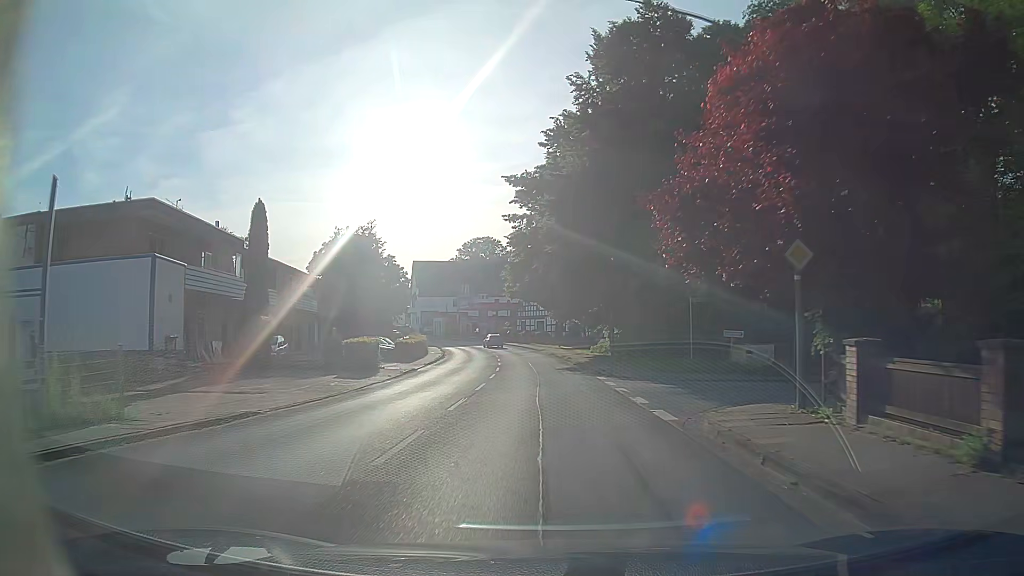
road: secondary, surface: asphalt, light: Day
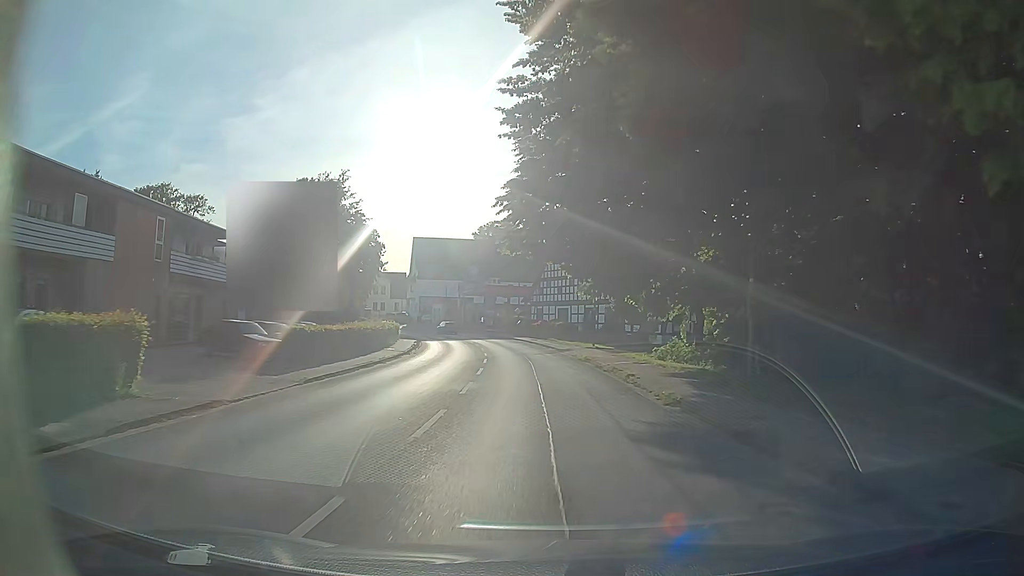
(-0.1, +23.6) m; -1°
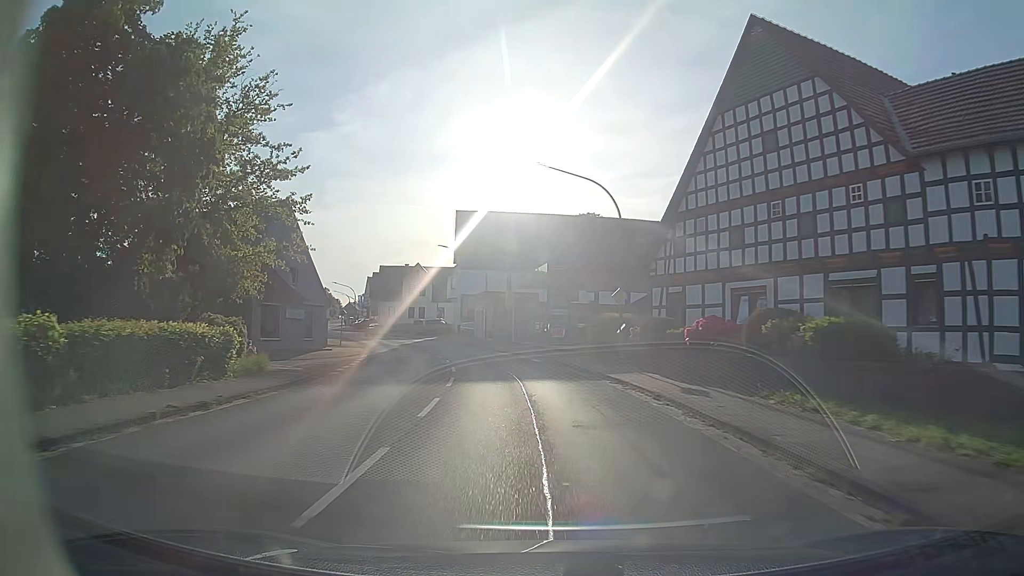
(-1.8, +41.2) m; -7°
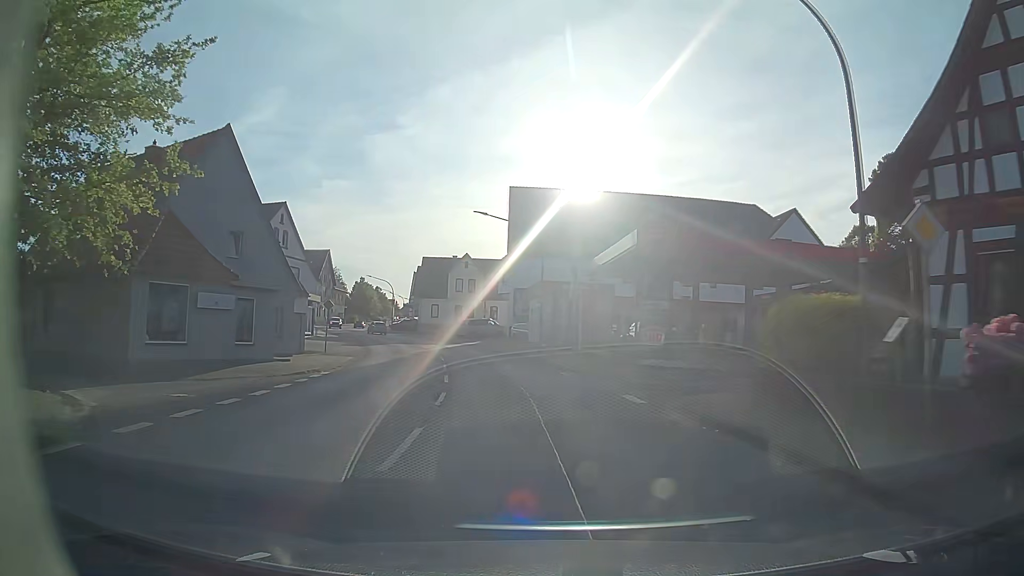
(-0.8, +16.6) m; -5°
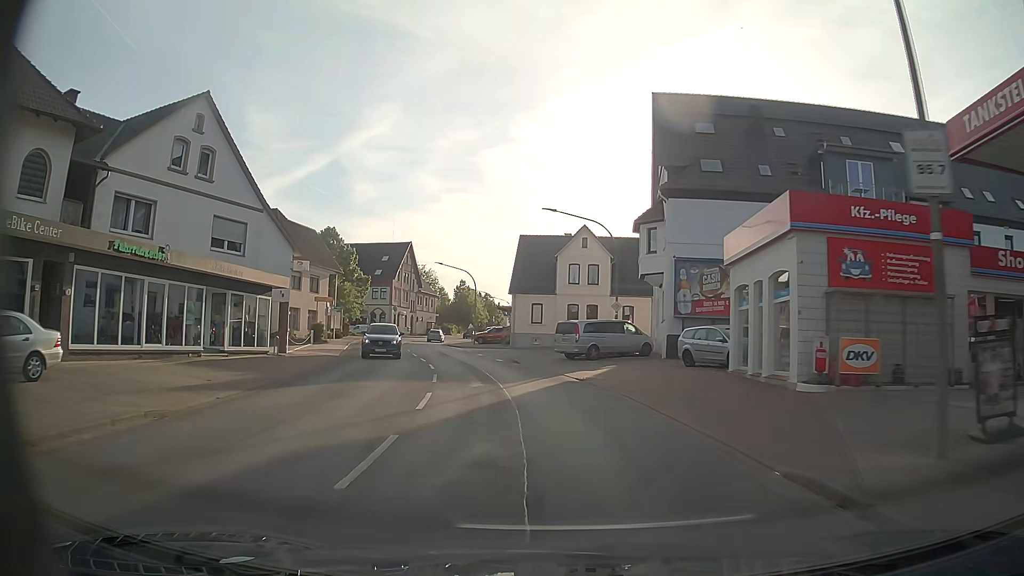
(-3.0, +31.3) m; -11°
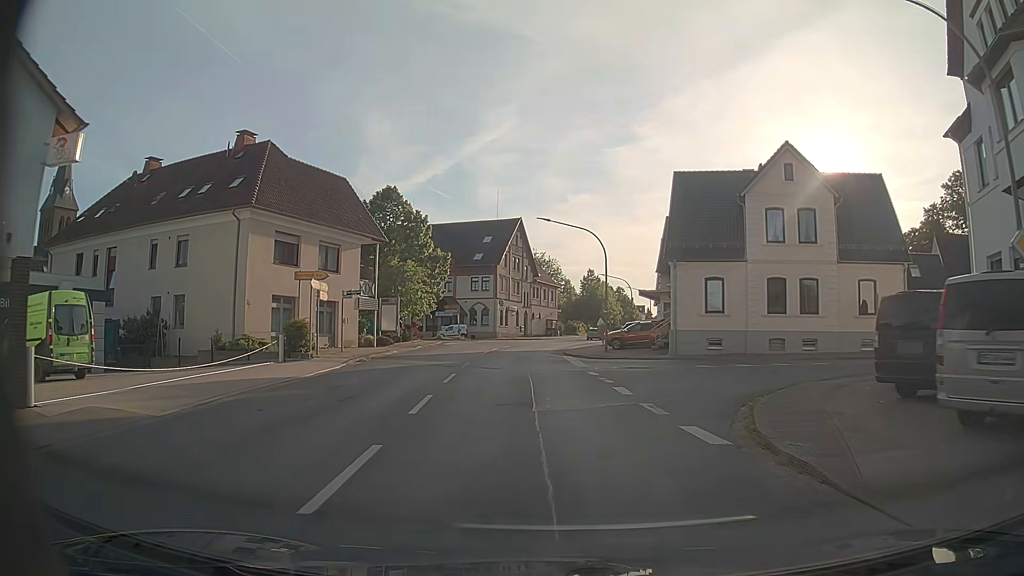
(-2.3, +25.0) m; -12°
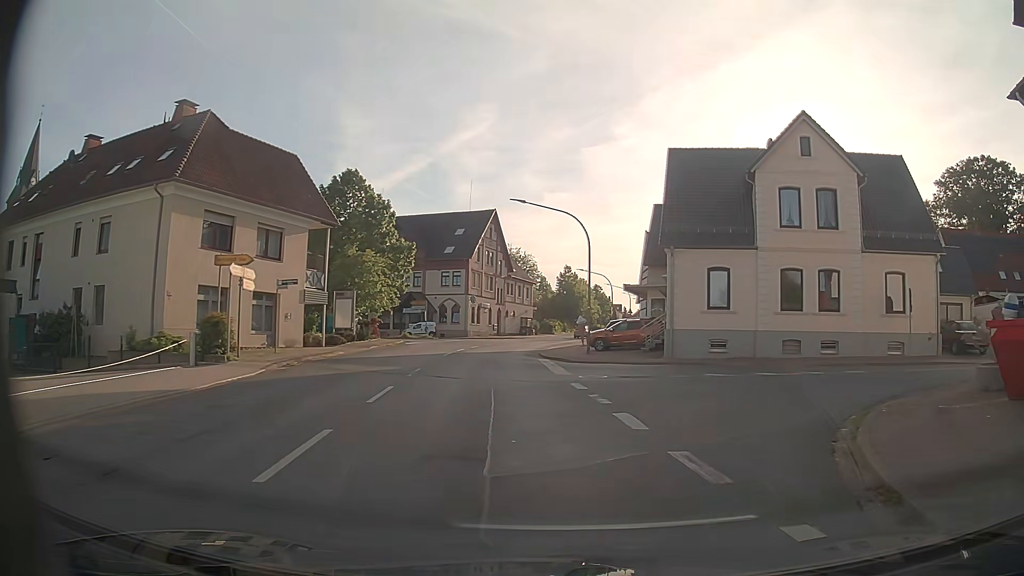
(+0.1, +5.2) m; +2°
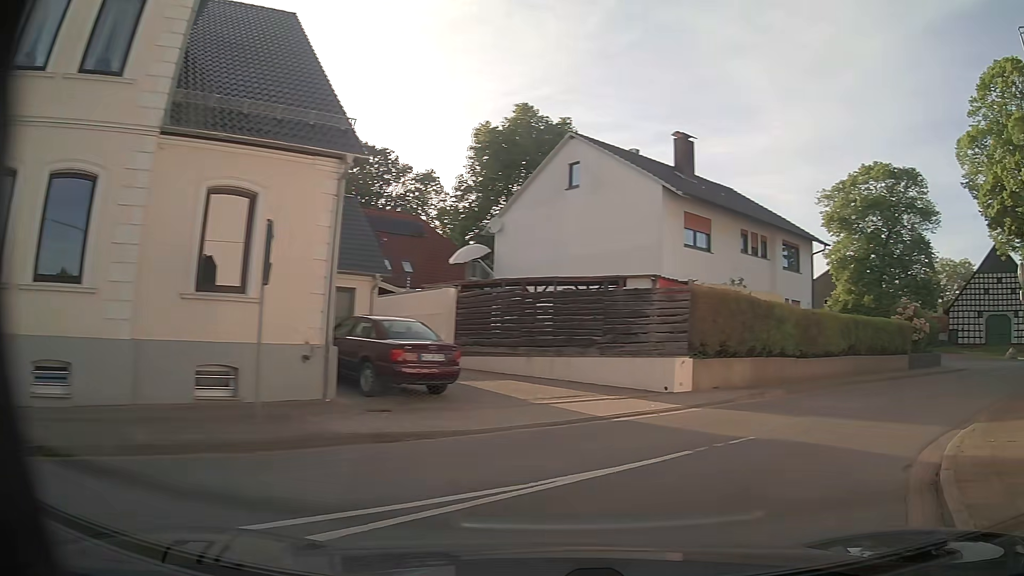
(+7.3, +16.6) m; +56°
(+3, +9) (+10, +16) (+18, +22) (+26, +28) (+35, +33) (+44, +38) (+52, +43) (+61, +48) (+70, +52) (+79, +57) m
